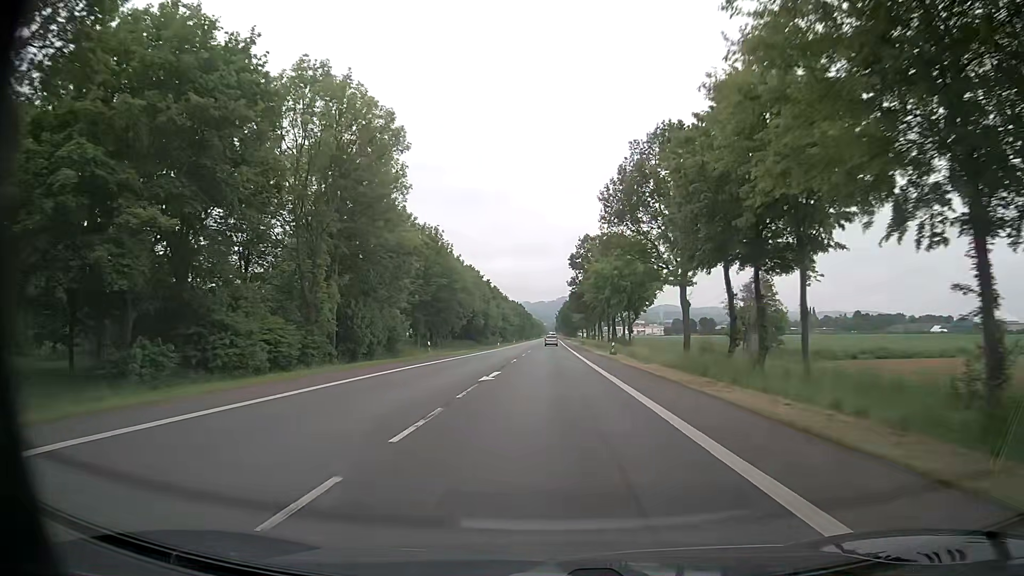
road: primary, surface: asphalt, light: Day
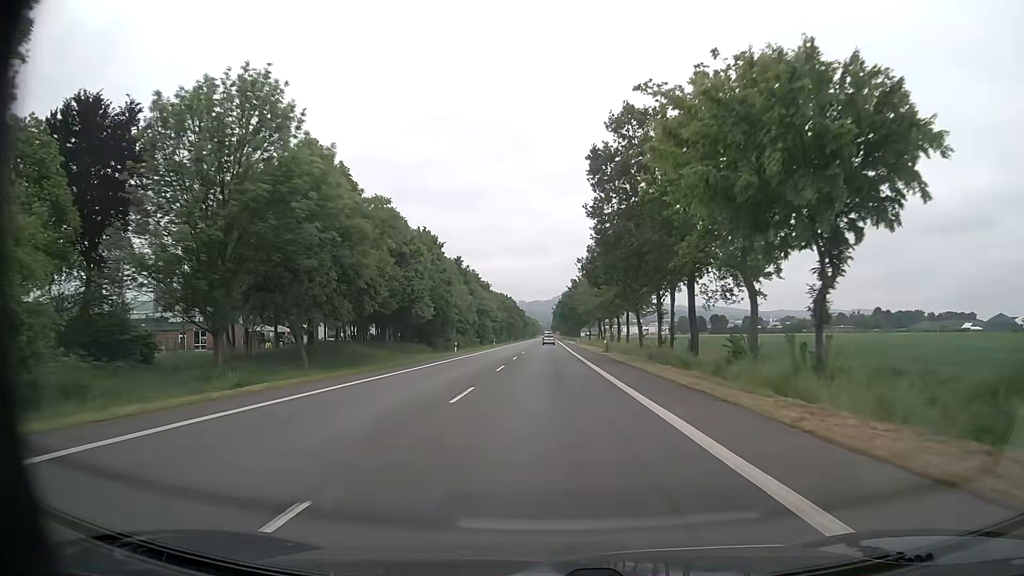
(0.0, +45.1) m; 0°
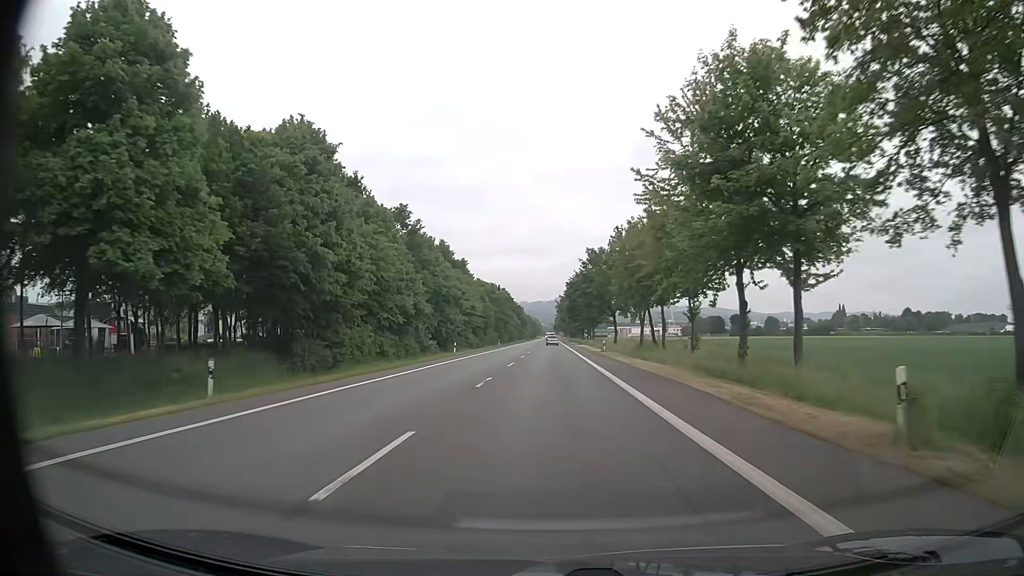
(0.0, +45.1) m; 0°
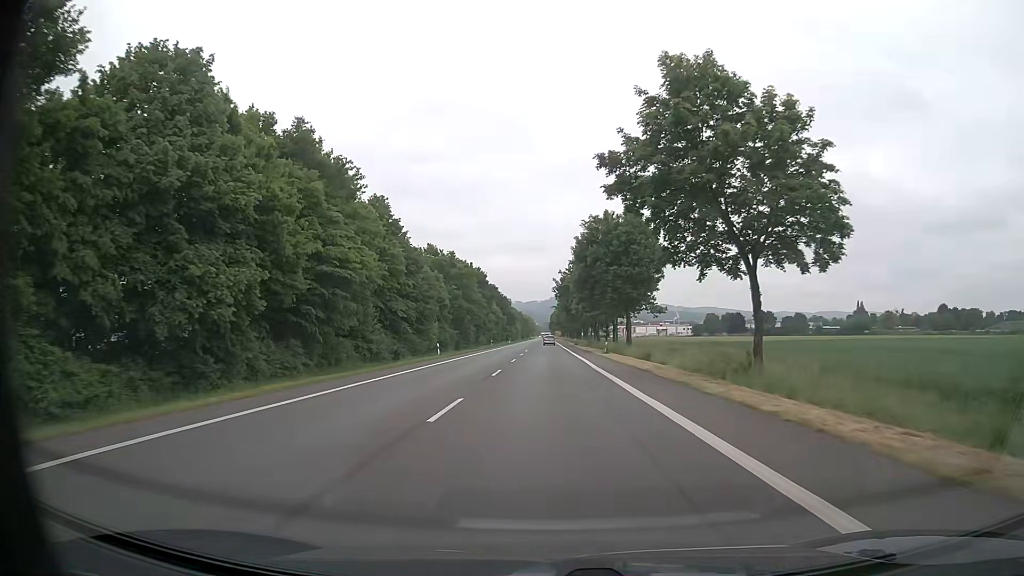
(0.0, +56.3) m; 0°
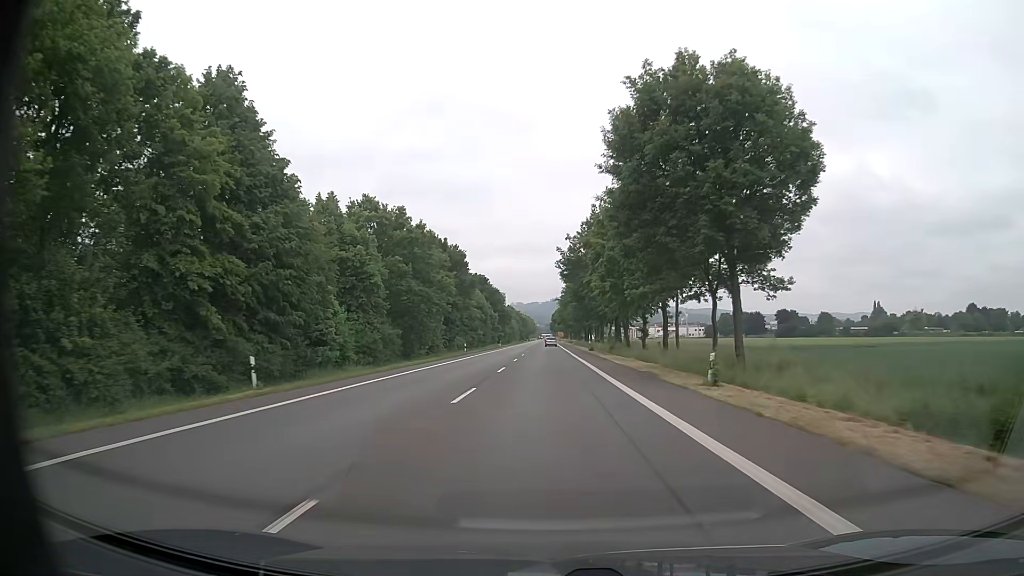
(-0.1, +33.7) m; 0°
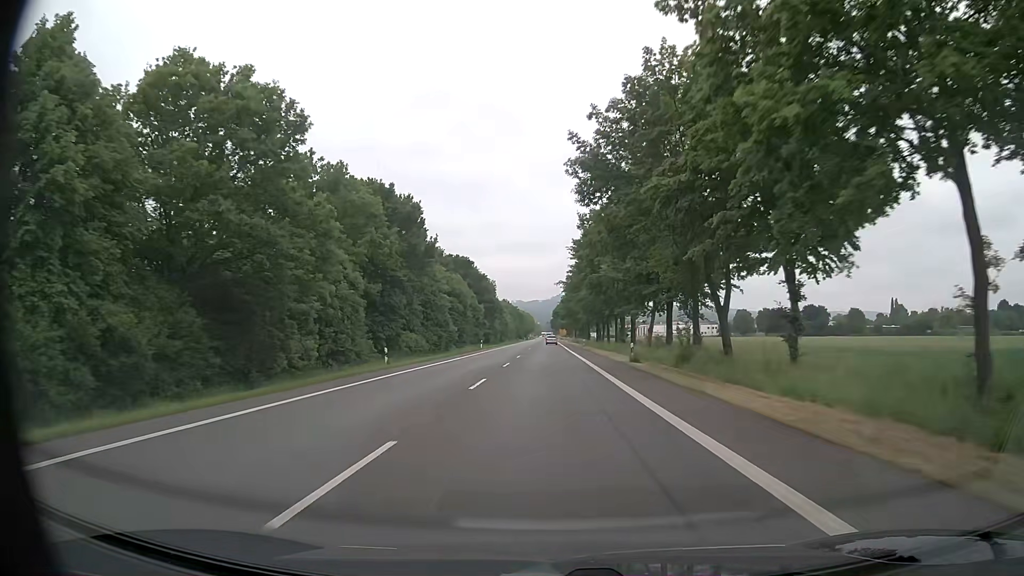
(0.0, +33.8) m; 0°
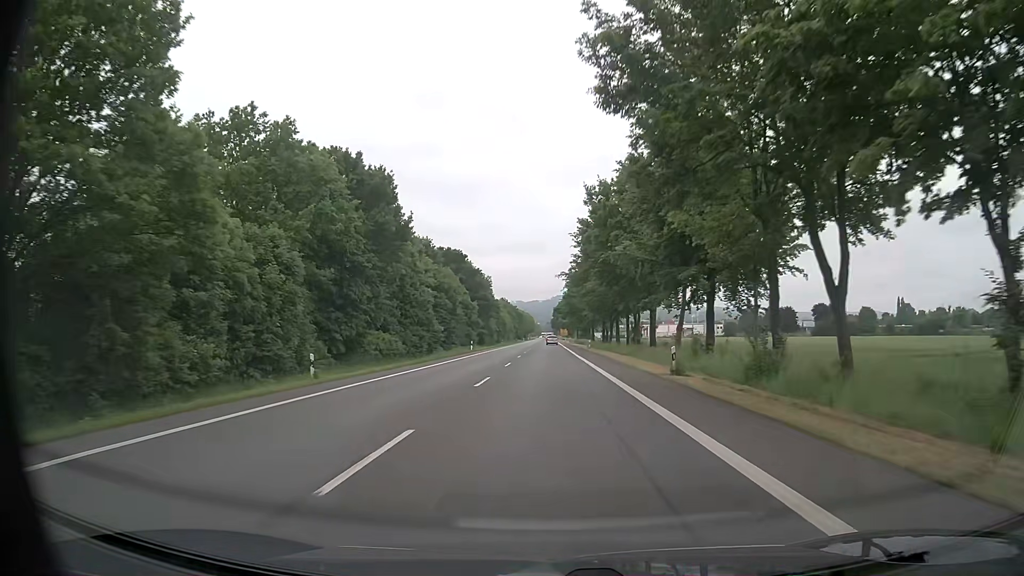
(0.0, +11.5) m; 0°
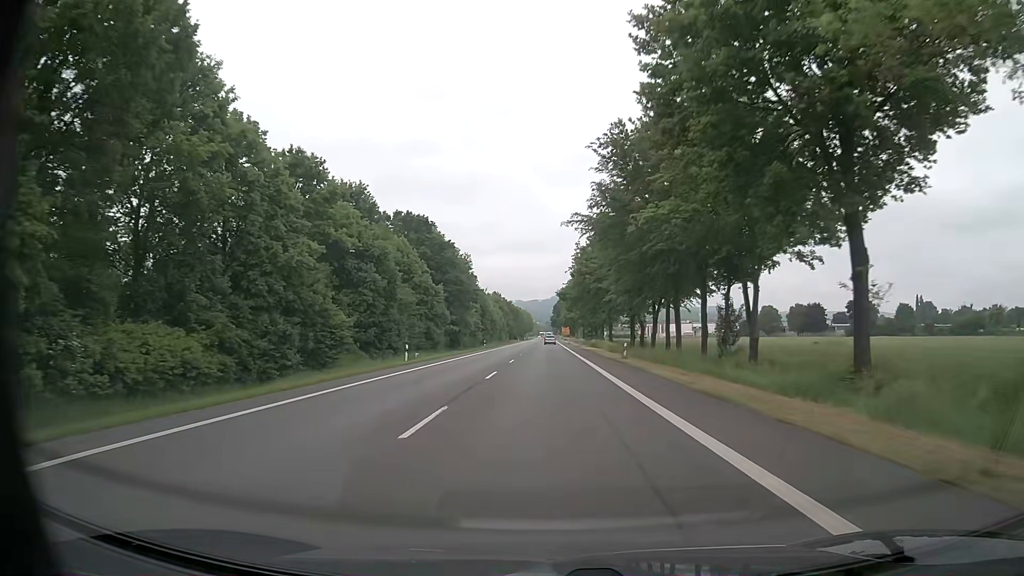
(+0.2, +33.5) m; 0°
(0, +10) (0, +20) (0, +30) (0, +40) (0, +50) (0, +60) (0, +70) (0, +80) (0, +90) (0, +100) m
